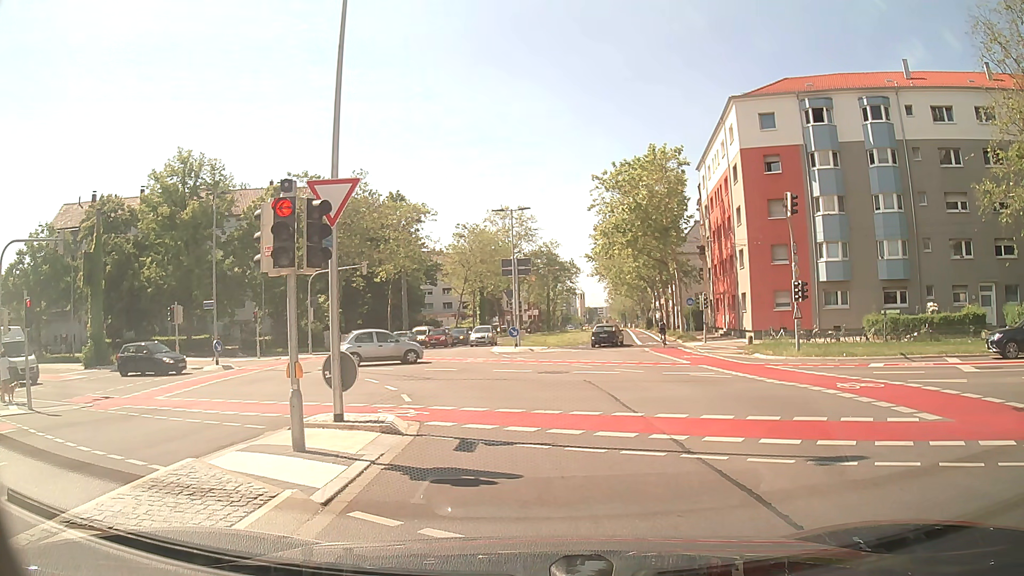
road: secondary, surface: asphalt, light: Day
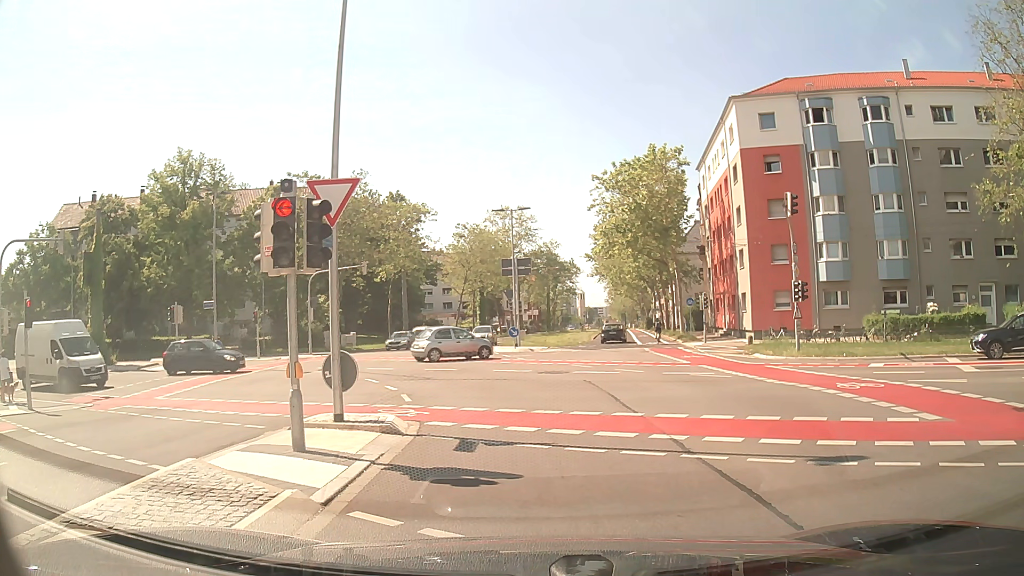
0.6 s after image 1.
(0.0, 0.0) m; 0°
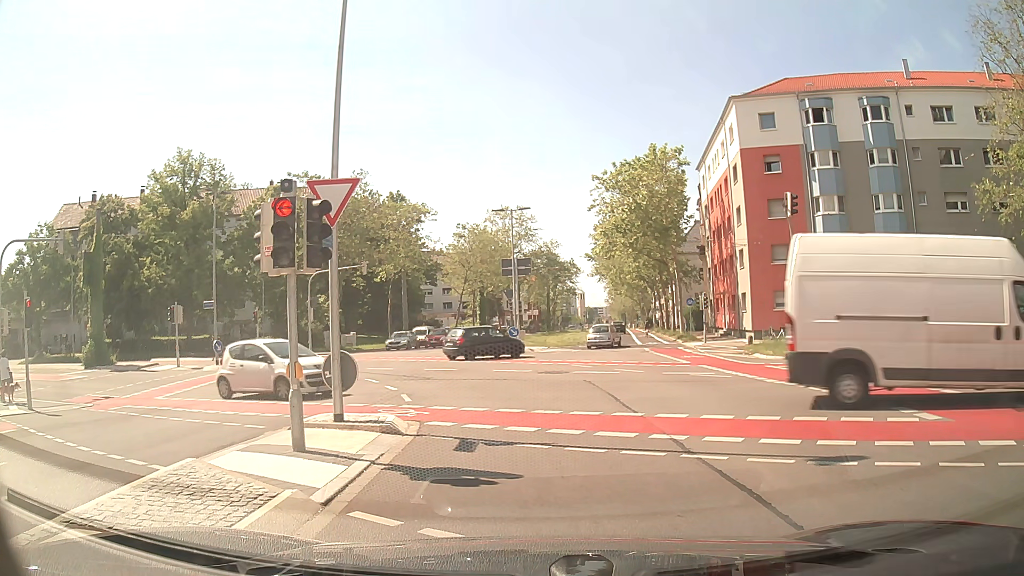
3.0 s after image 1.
(0.0, 0.0) m; 0°
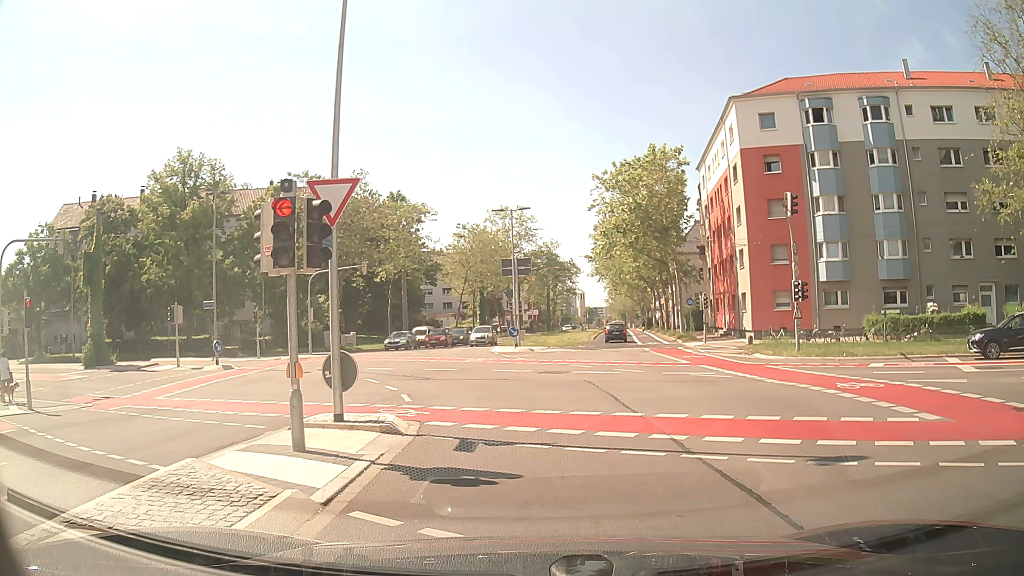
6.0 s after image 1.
(0.0, 0.0) m; 0°
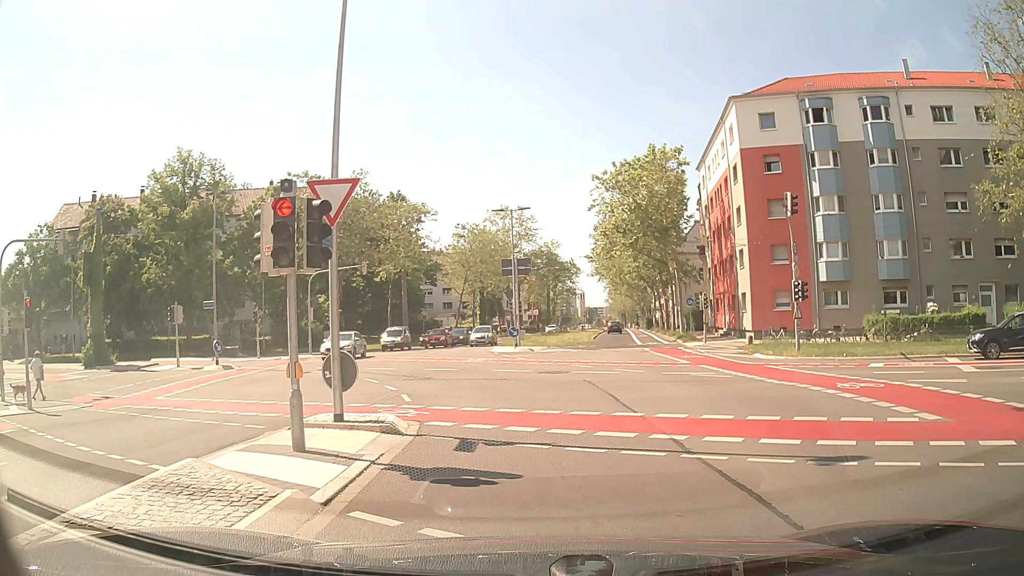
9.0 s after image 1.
(0.0, 0.0) m; 0°
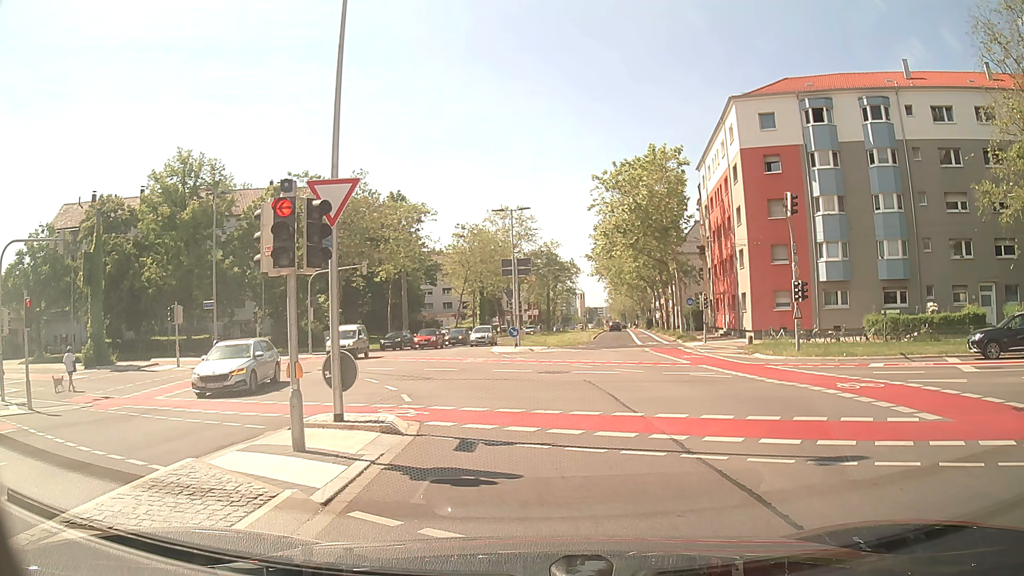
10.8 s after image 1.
(0.0, 0.0) m; 0°
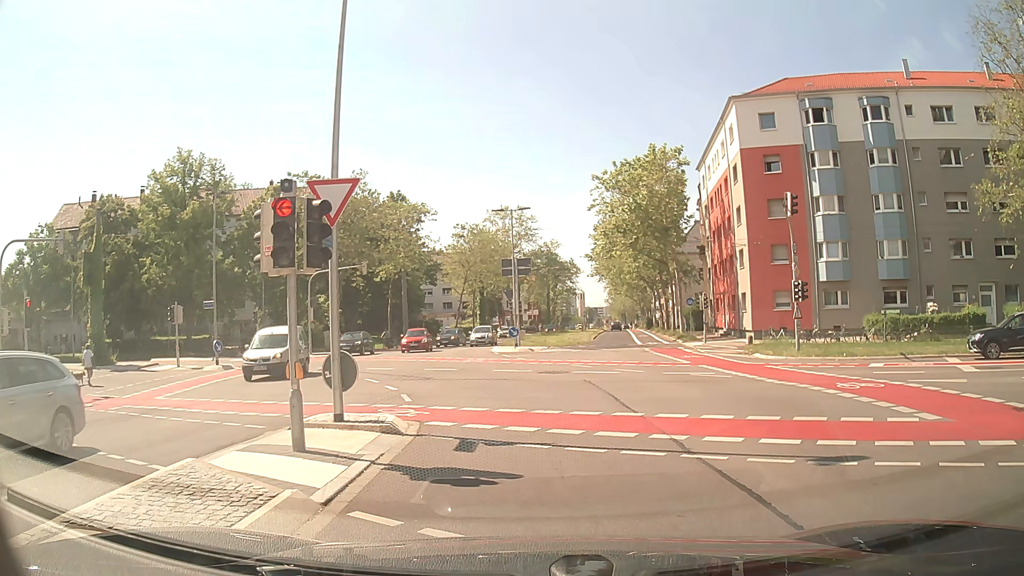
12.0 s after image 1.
(0.0, 0.0) m; 0°
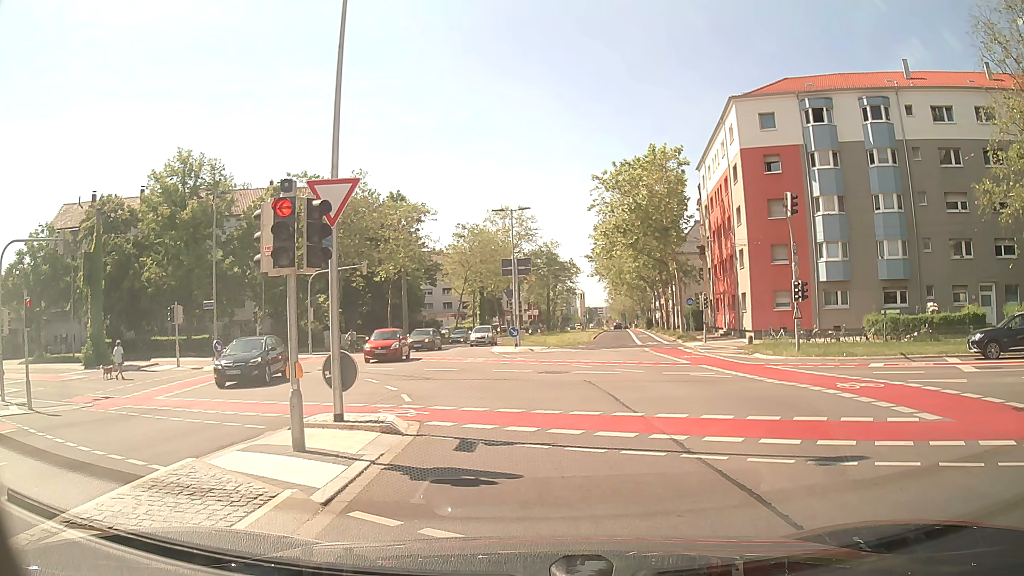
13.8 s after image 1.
(0.0, 0.0) m; 0°
(0, +10) (-2, +20) (-7, +28) (-15, +34) (-24, +38) (-34, +39) (-44, +39) (-54, +38) (-64, +35) (-73, +32) m
